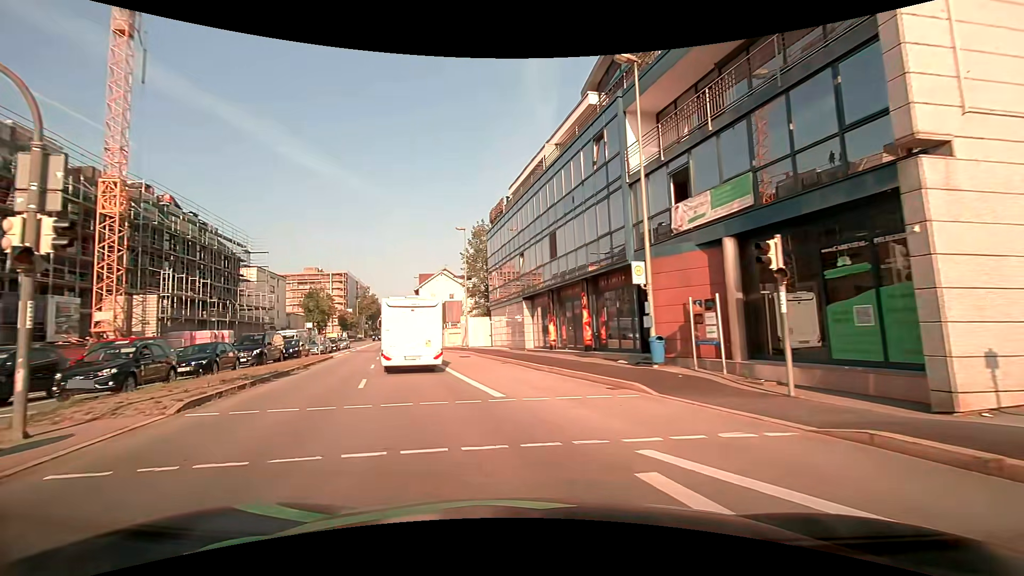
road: primary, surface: asphalt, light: Day
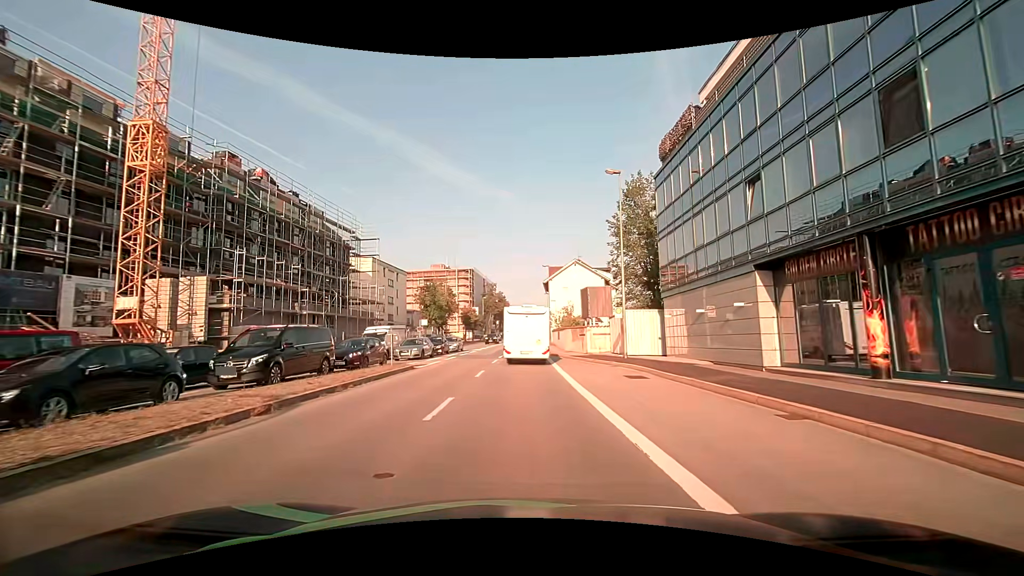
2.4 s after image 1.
(-3.0, +14.7) m; -16°
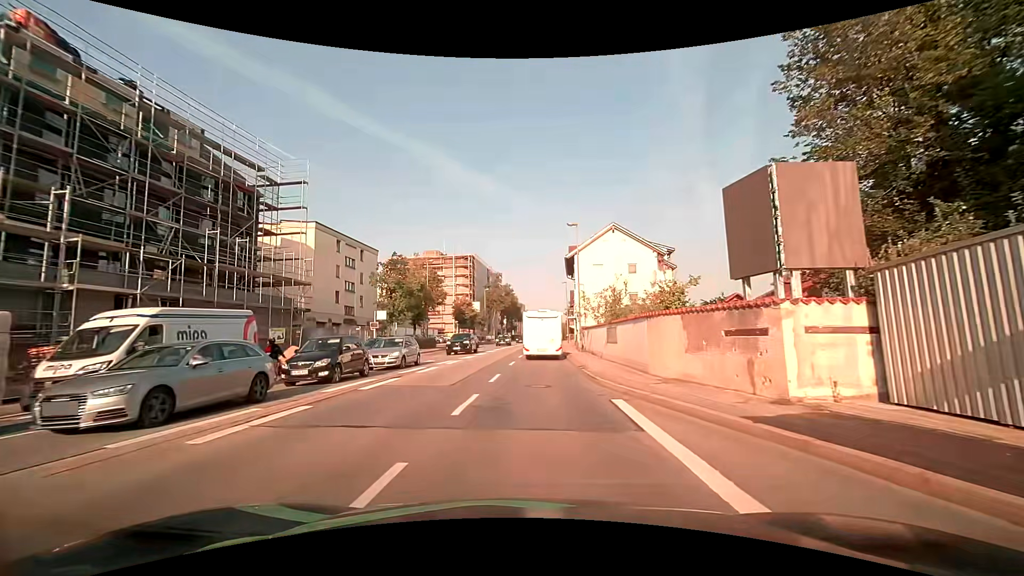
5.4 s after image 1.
(+0.1, +23.6) m; -1°
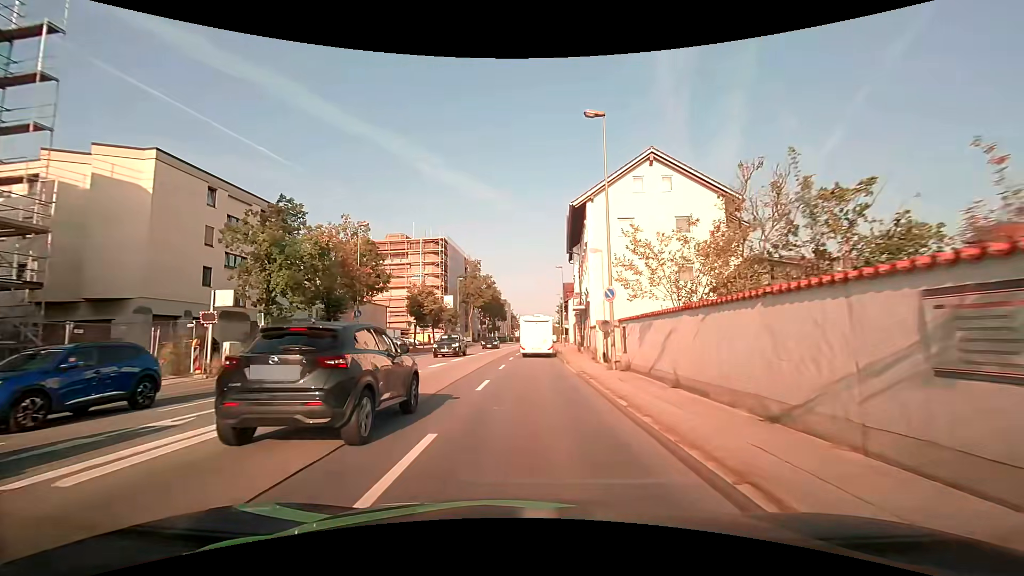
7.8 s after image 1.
(+0.4, +19.8) m; +2°
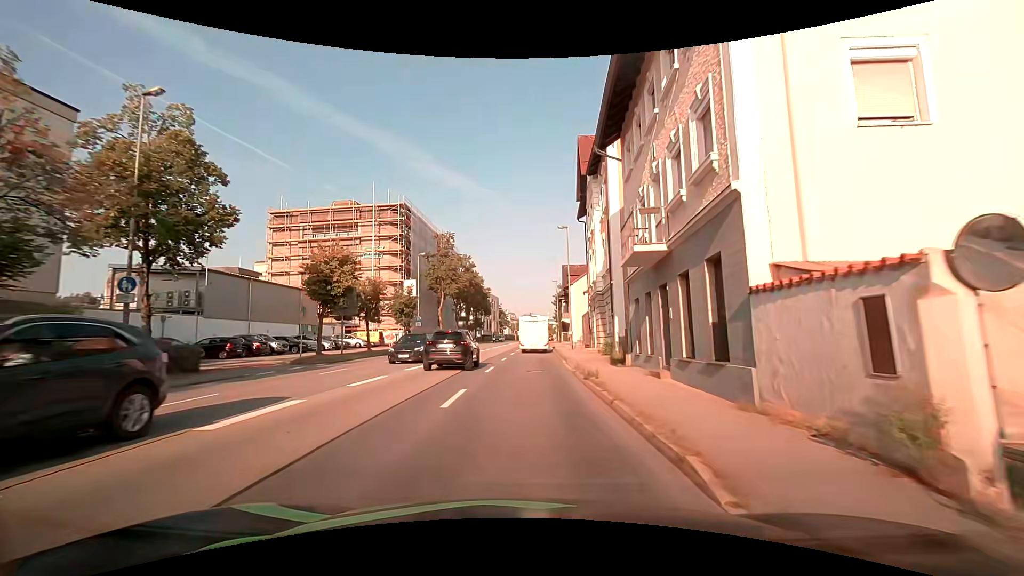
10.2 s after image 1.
(+0.3, +21.4) m; +1°
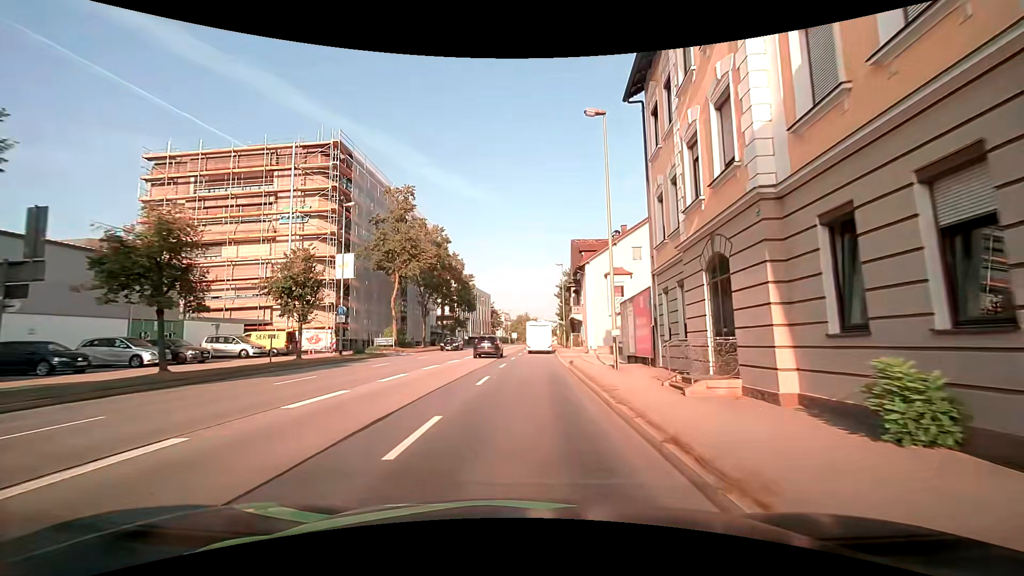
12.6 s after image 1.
(+0.1, +21.3) m; +2°
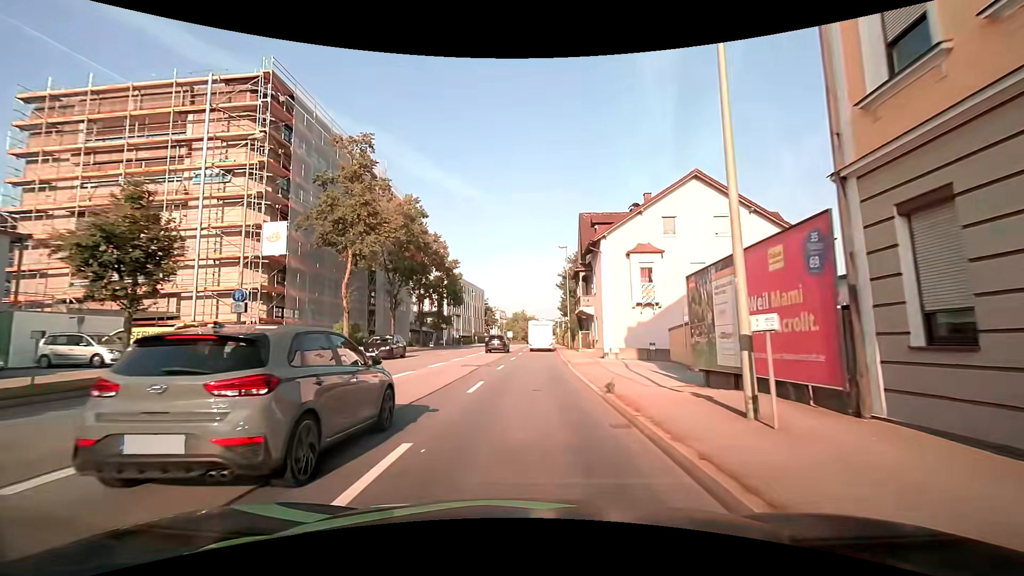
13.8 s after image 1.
(-0.2, +11.2) m; 0°
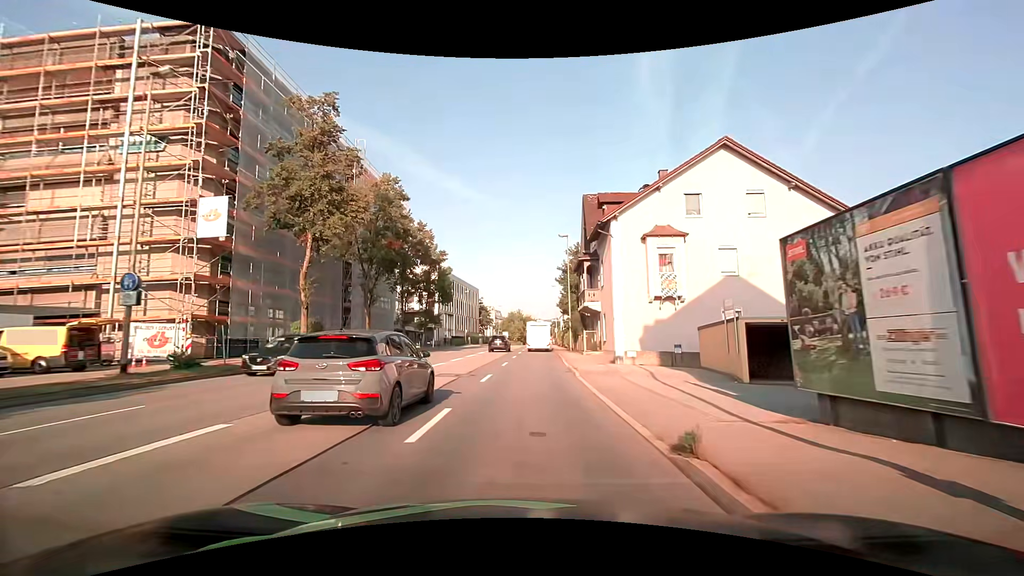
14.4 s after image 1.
(0.0, +5.7) m; +1°
(0, +10) (0, +20) (0, +30) (0, +40) (0, +50) (0, +60) (0, +70) (0, +80) (0, +90) (0, +100) m
